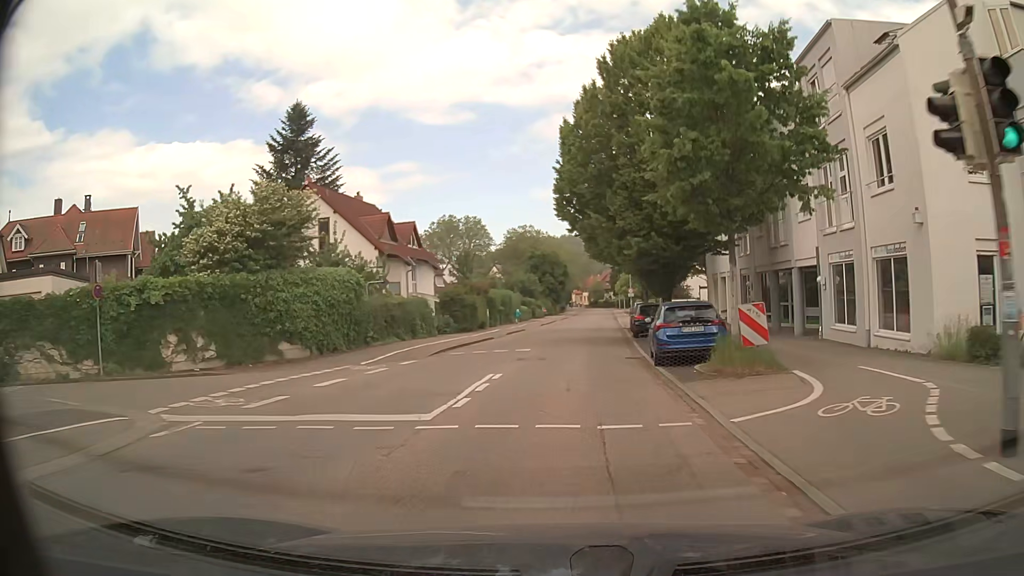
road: tertiary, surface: asphalt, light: Day
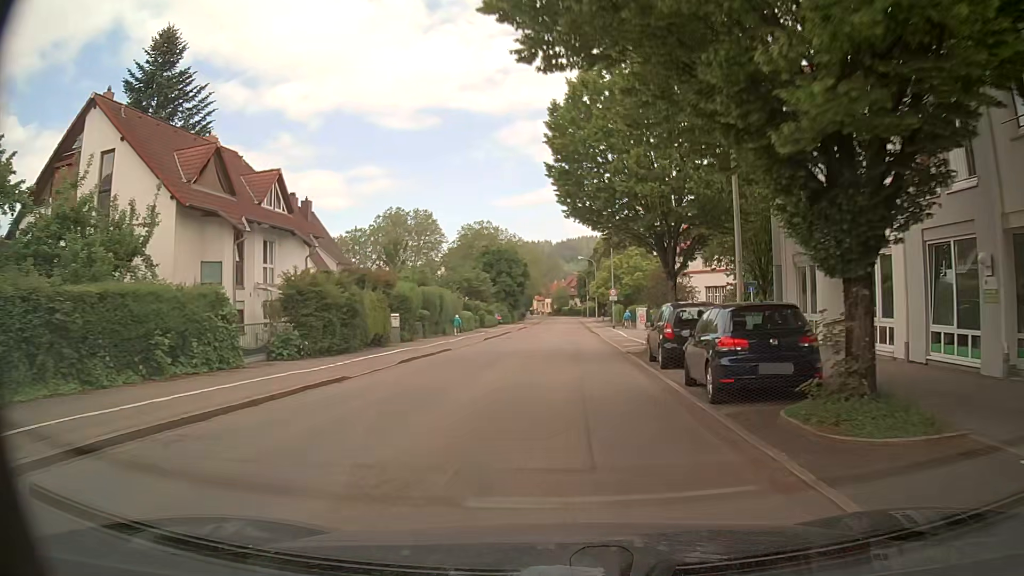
(+0.5, +20.3) m; +4°
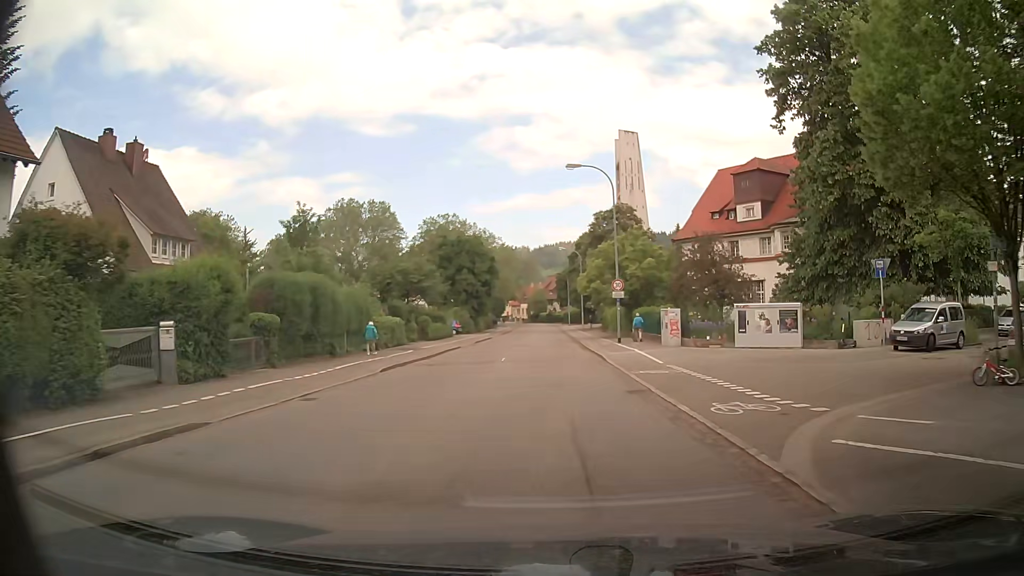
(-0.1, +20.2) m; +1°
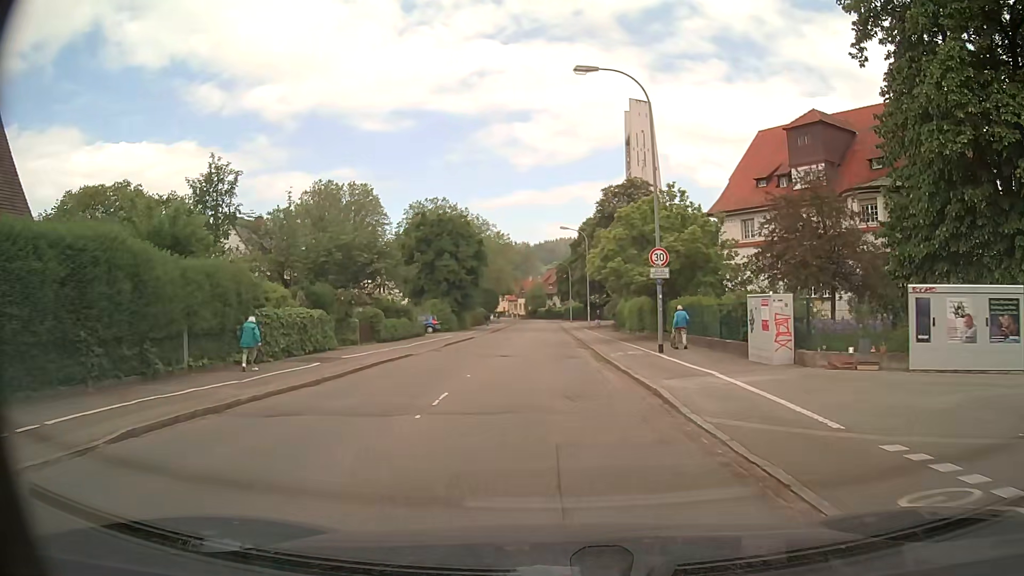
(0.0, +13.5) m; +1°
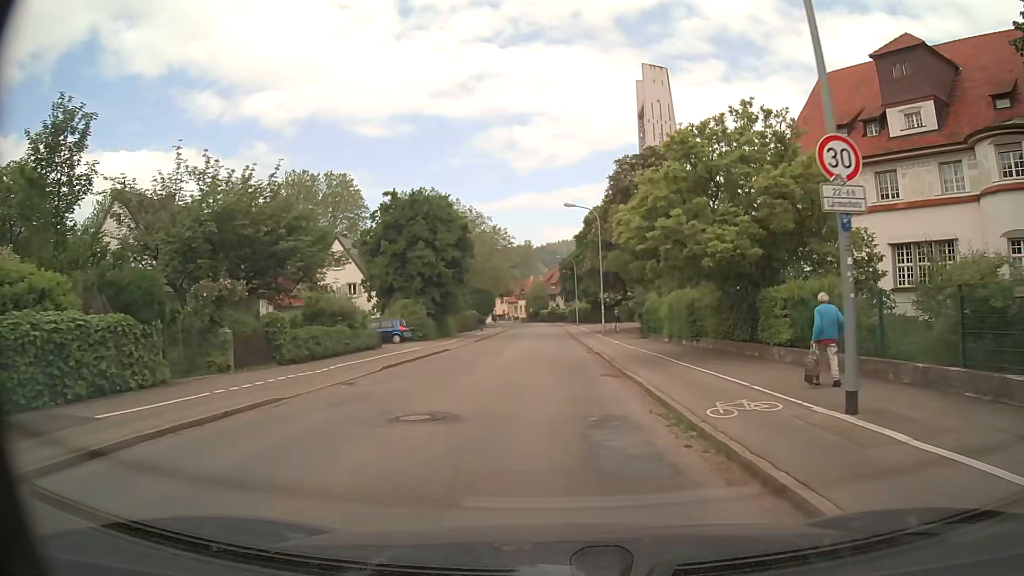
(-0.1, +13.5) m; 0°
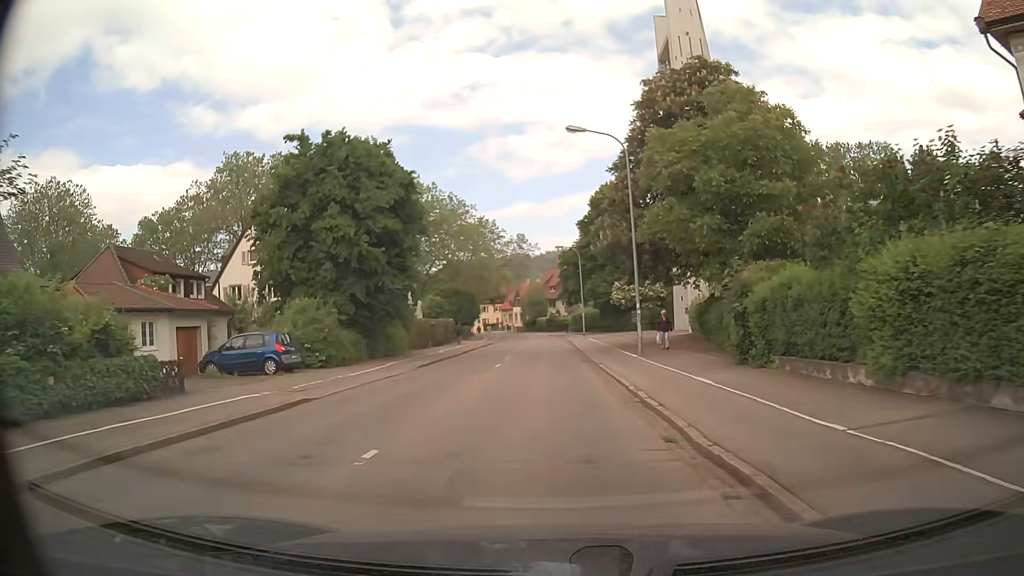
(-0.1, +20.1) m; -2°
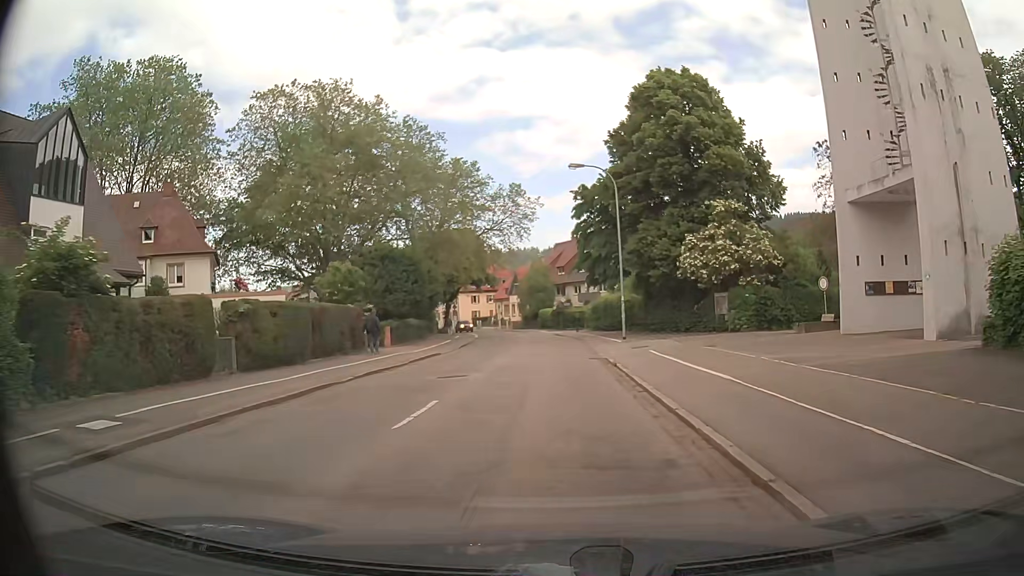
(+0.4, +33.5) m; 0°
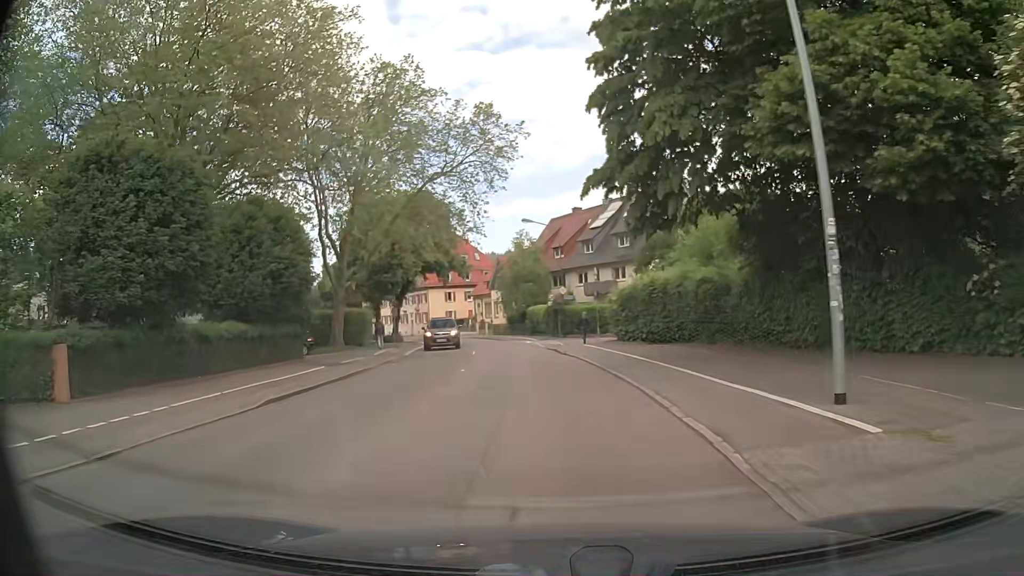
(+0.3, +26.8) m; +1°
(0, +10) (-1, +20) (-2, +30) (-3, +40) (-5, +50) (-7, +59) (-10, +69) (-14, +78) (-18, +87) (-23, +96) m
